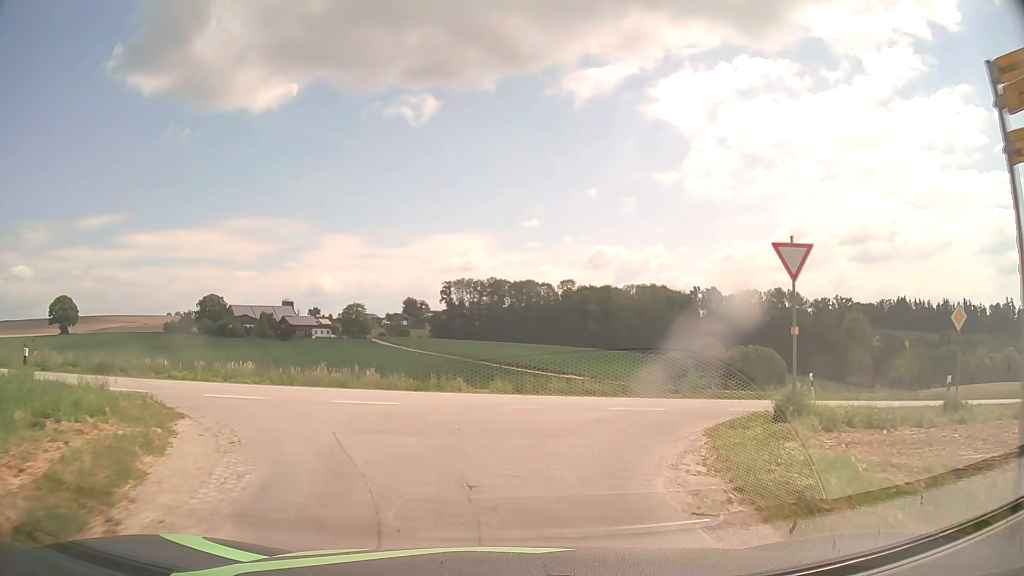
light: Day
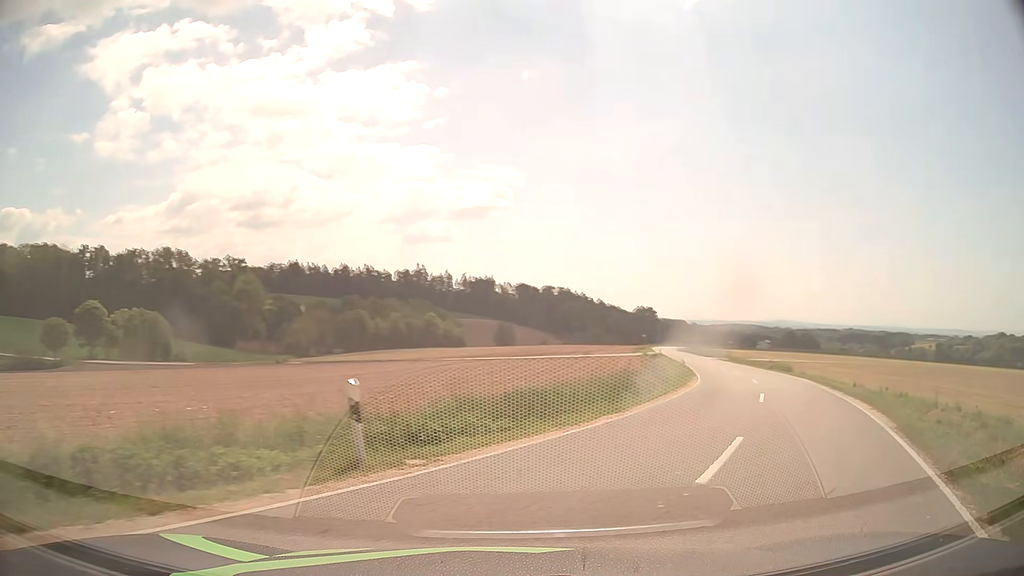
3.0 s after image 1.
(+4.5, +17.5) m; +50°
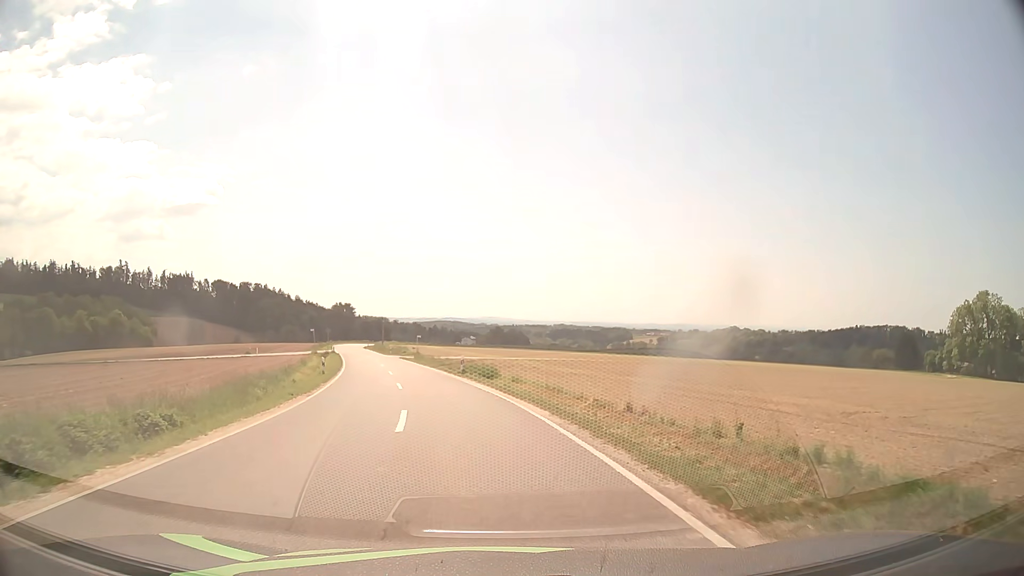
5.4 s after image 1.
(+8.7, +18.7) m; +28°
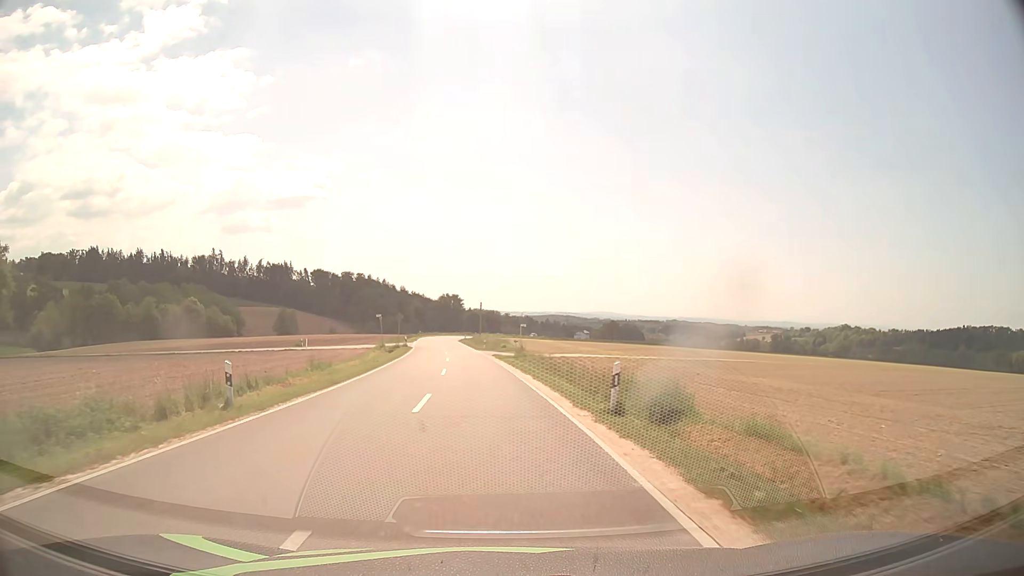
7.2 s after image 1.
(-1.9, +22.9) m; -9°
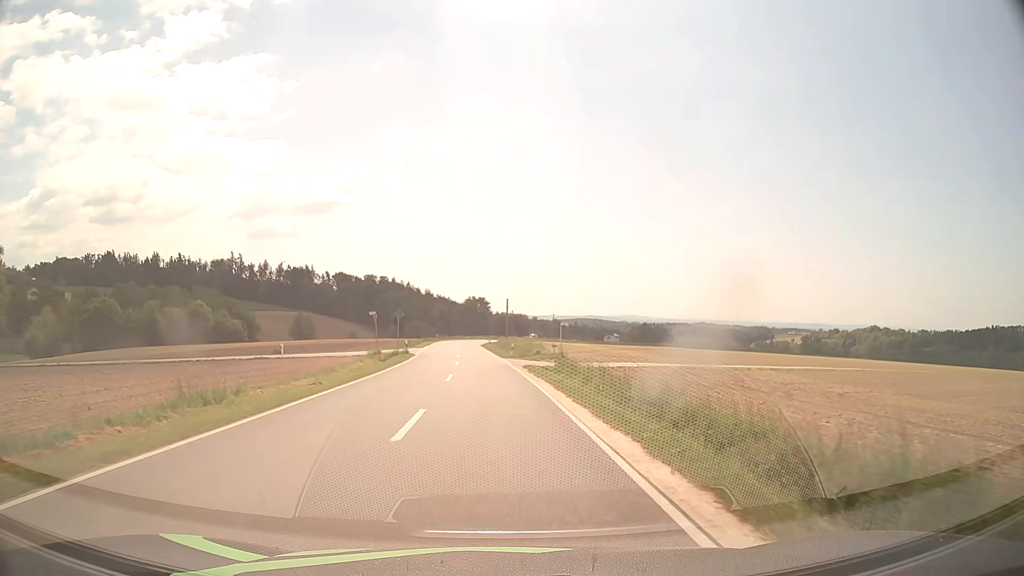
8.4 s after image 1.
(-0.4, +15.4) m; -2°
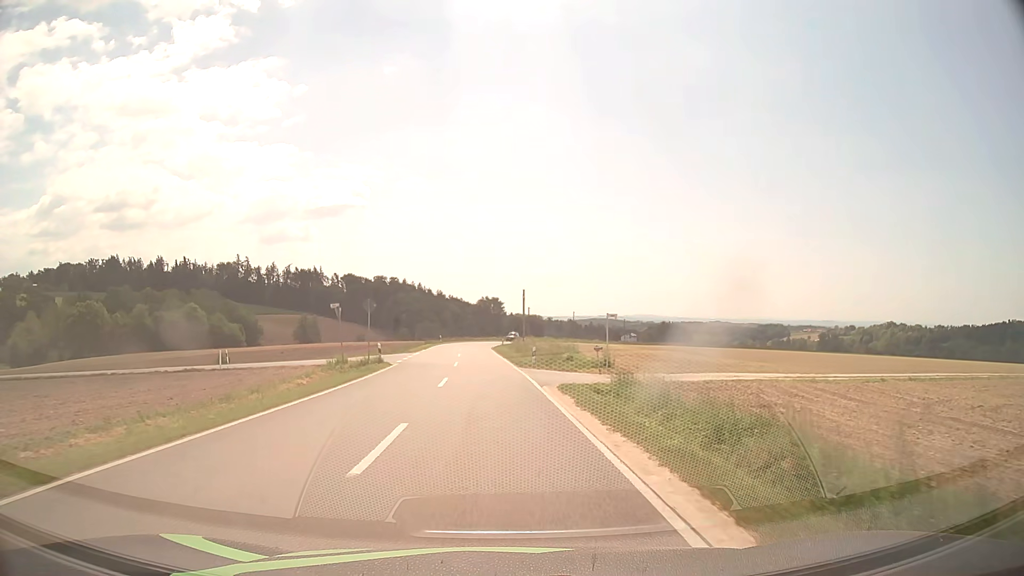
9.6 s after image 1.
(-0.2, +14.4) m; -1°
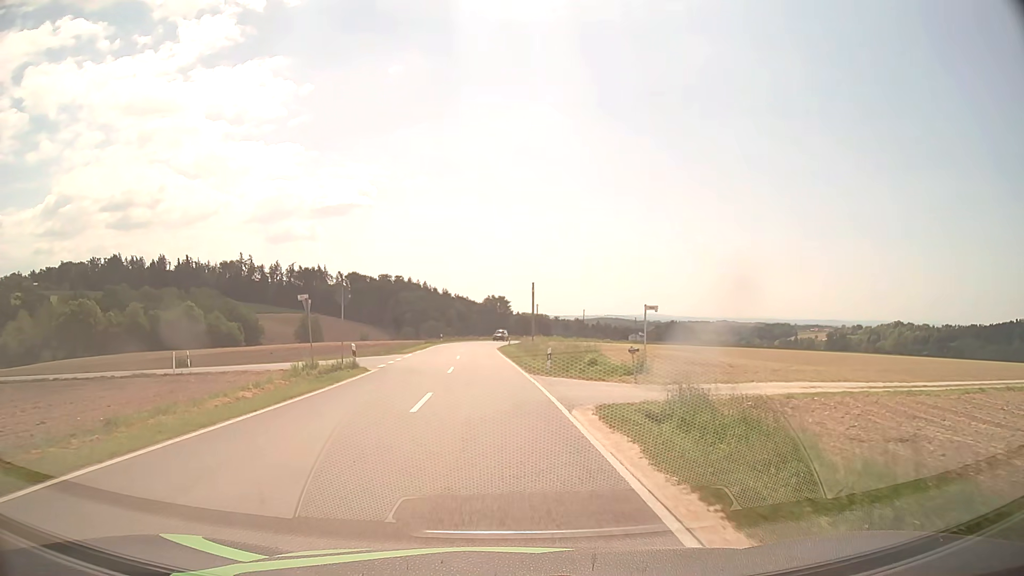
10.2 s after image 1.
(0.0, +6.5) m; -1°
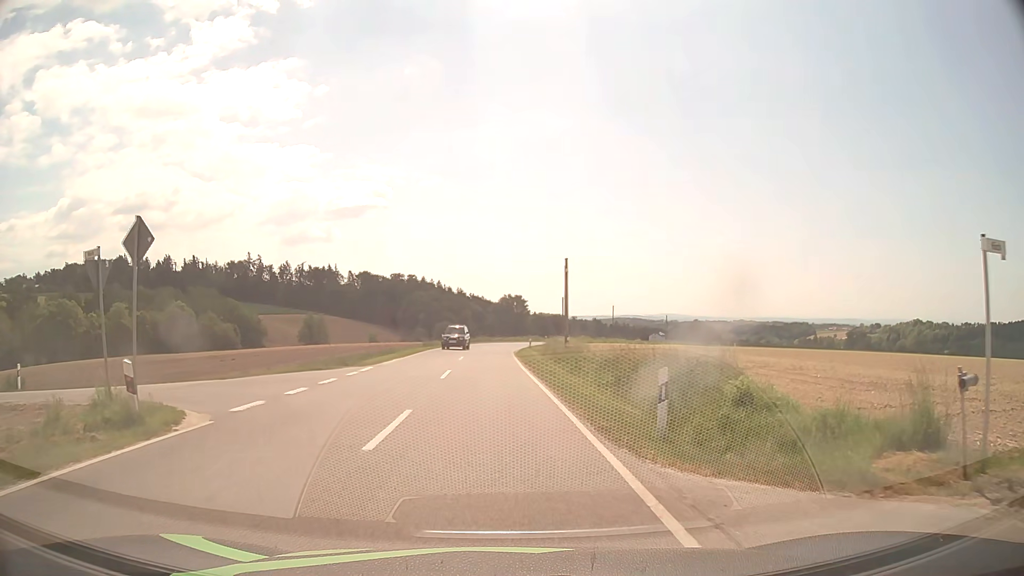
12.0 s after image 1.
(-0.2, +16.0) m; -1°
(0, +10) (-5, +18) (-15, +18) (-25, +15) (-34, +12) (-44, +9) (-54, +7) (-63, +4) (-73, +1) (-82, -2) m
